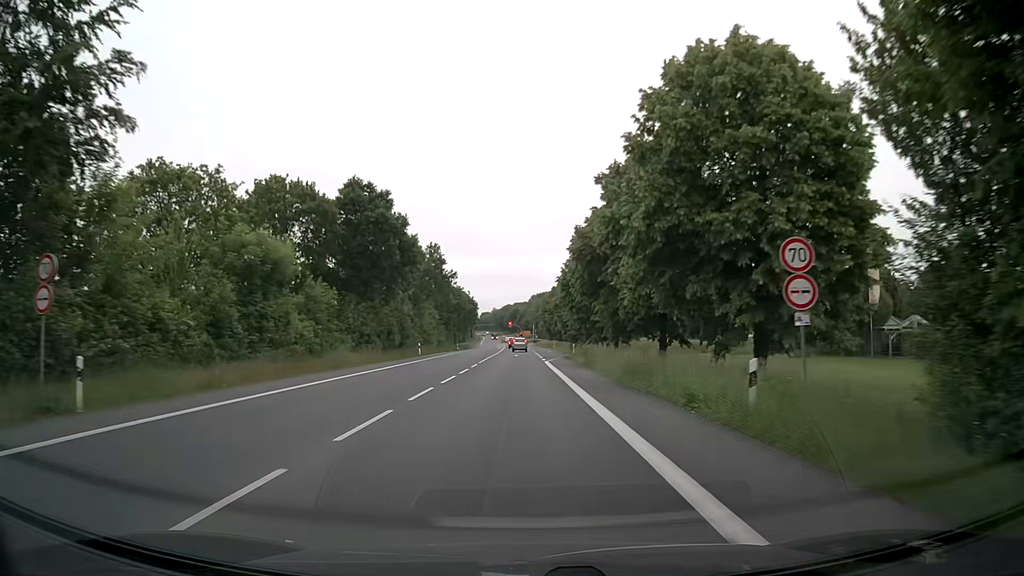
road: primary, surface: asphalt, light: Day
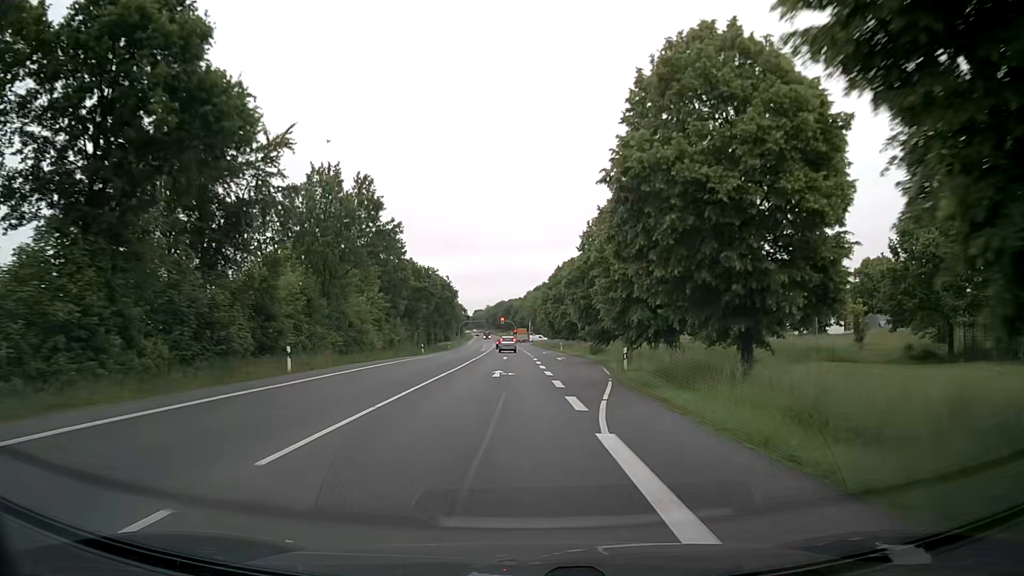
(-0.6, +32.1) m; 0°
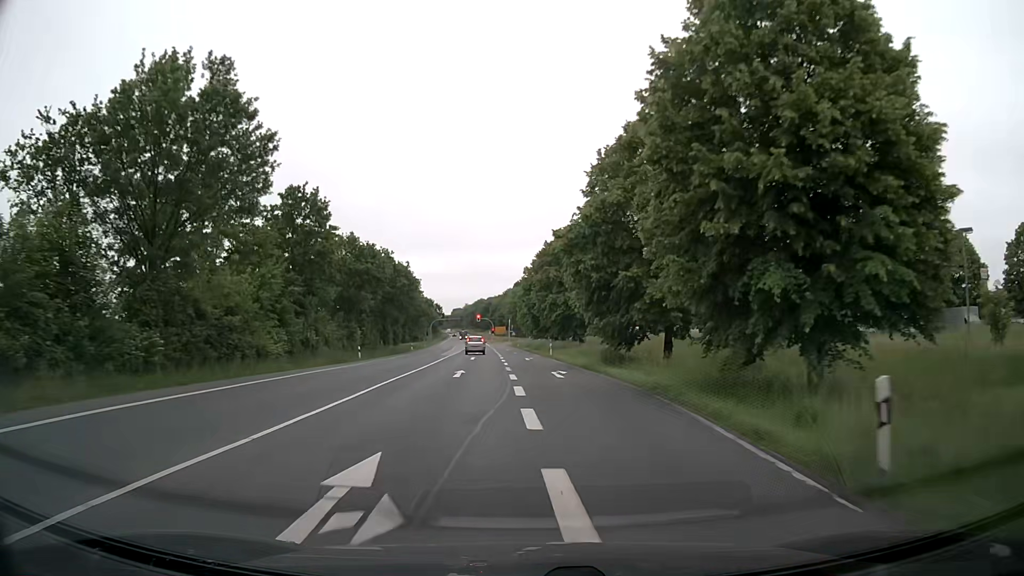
(+0.1, +20.5) m; +2°
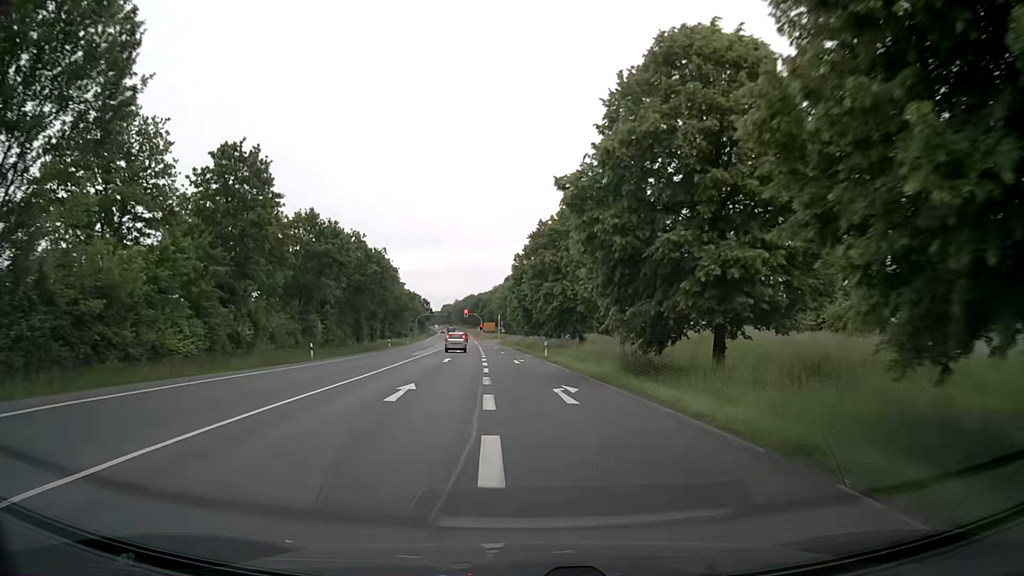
(-0.1, +10.0) m; 0°
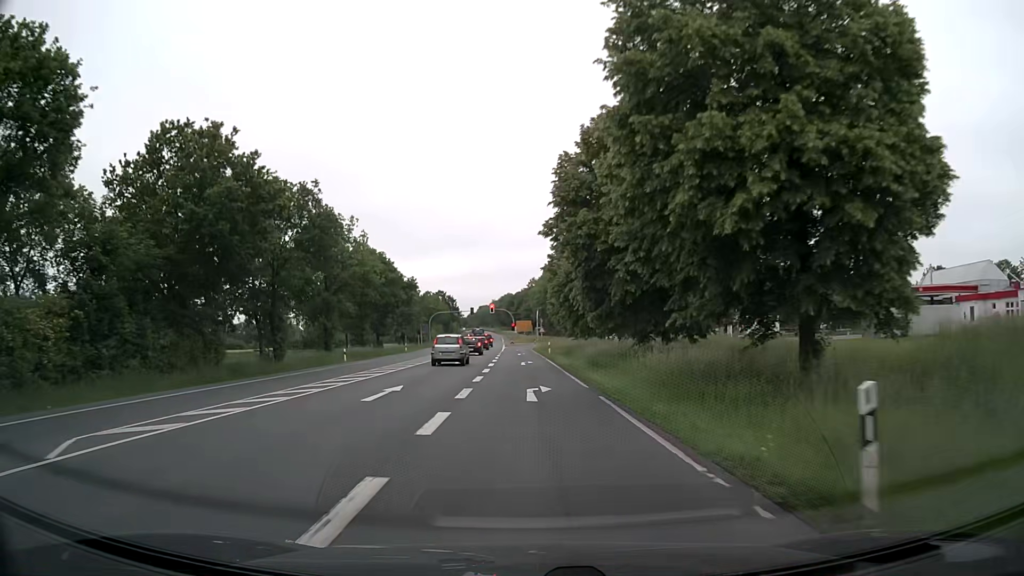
(-1.0, +38.6) m; -3°
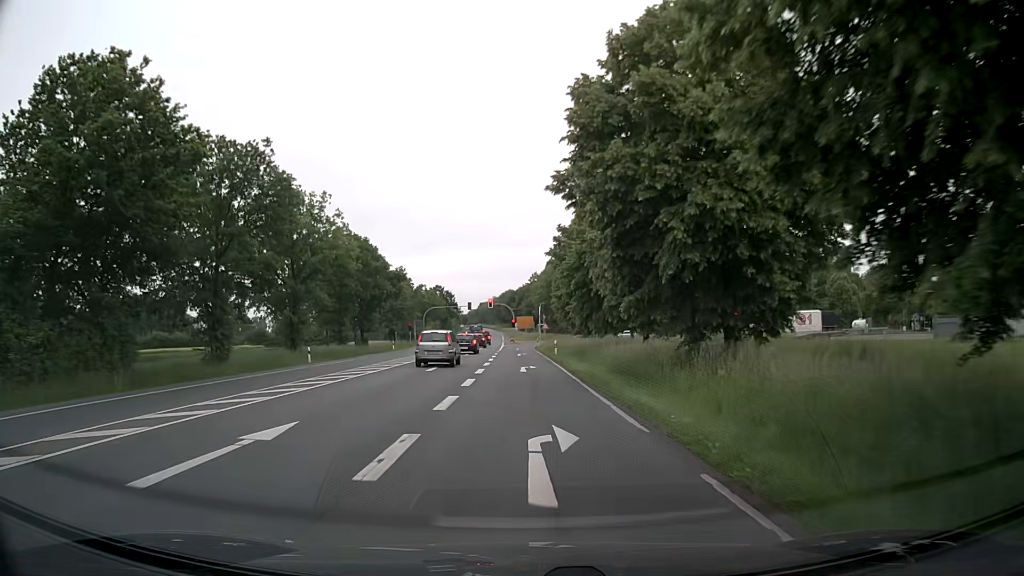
(0.0, +9.2) m; 0°
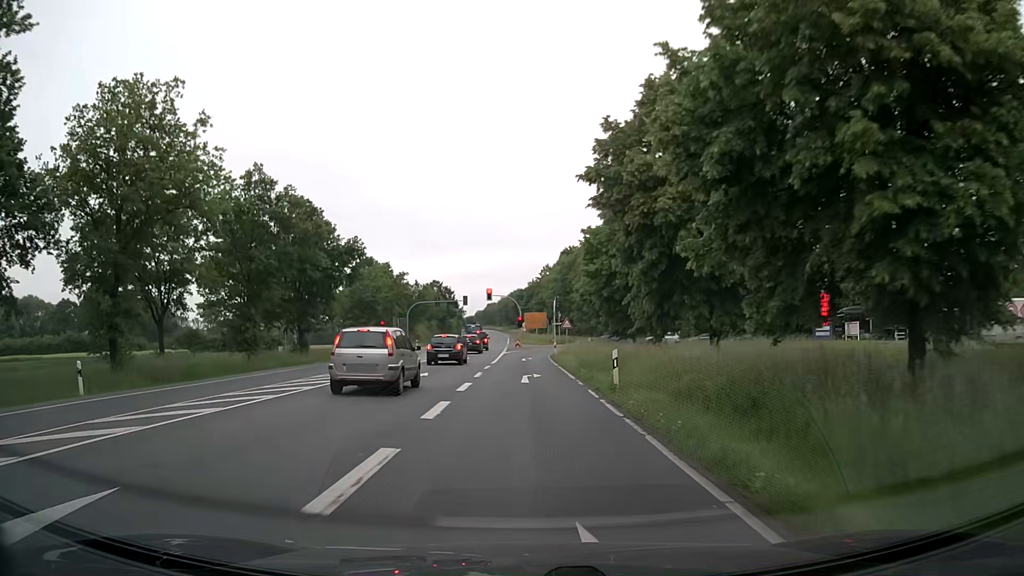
(-0.2, +25.2) m; -1°
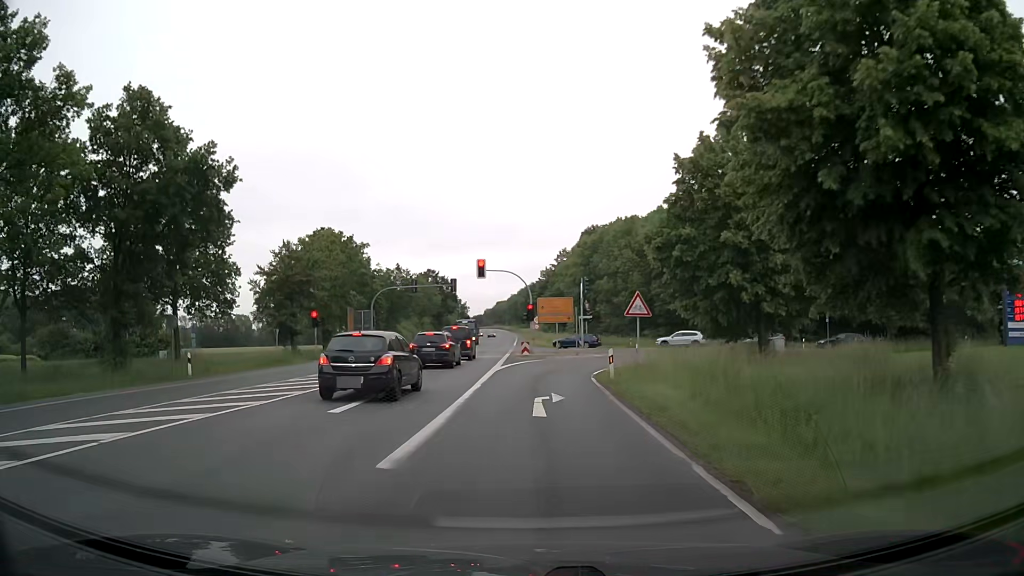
(-0.3, +28.0) m; -1°
(0, +10) (0, +20) (+2, +30) (+5, +39) (+11, +47) (+20, +52) (+30, +53) (+40, +54) (+50, +55) (+60, +57) m
